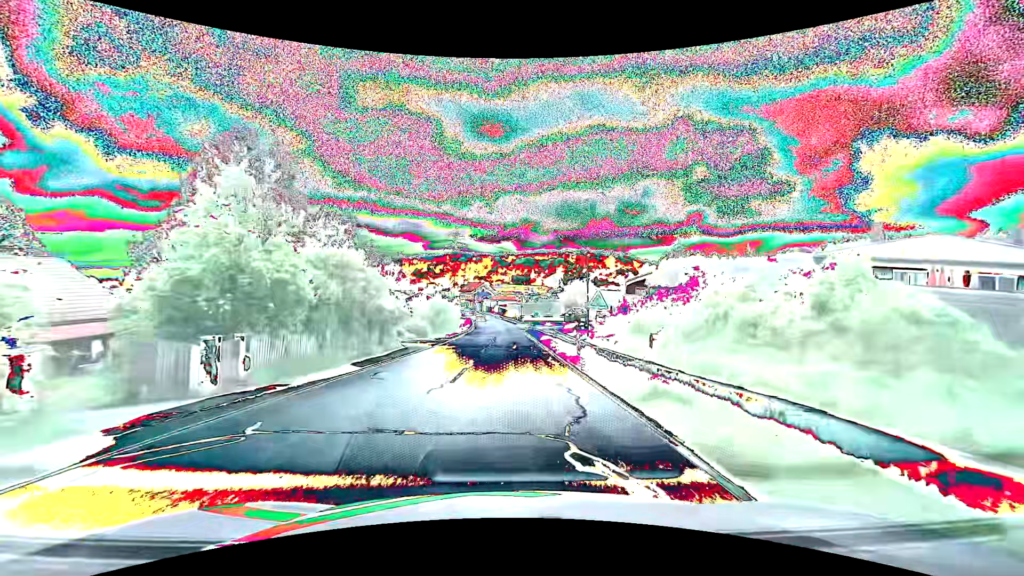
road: secondary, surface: asphalt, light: Day
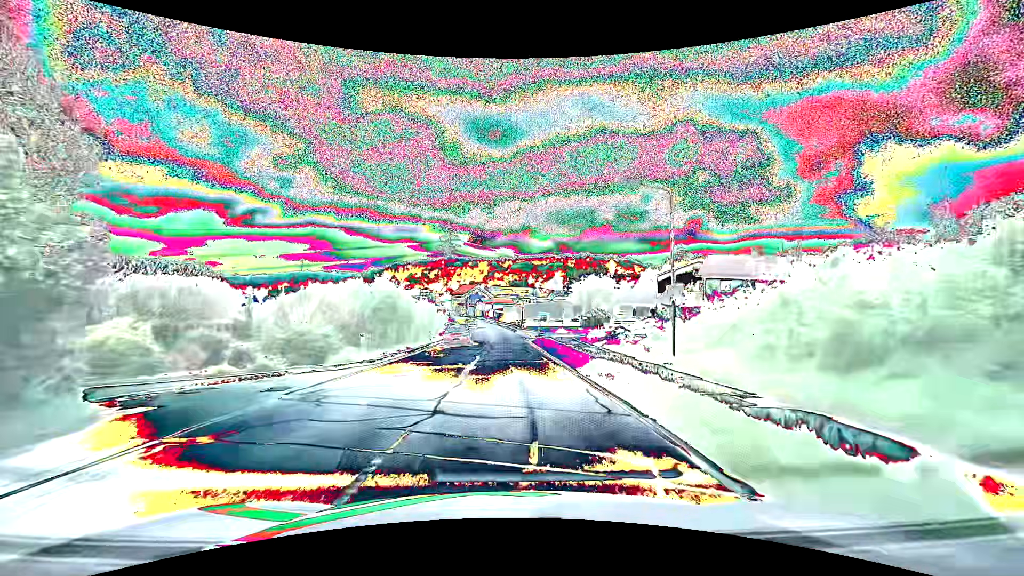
(-0.1, +22.3) m; 0°
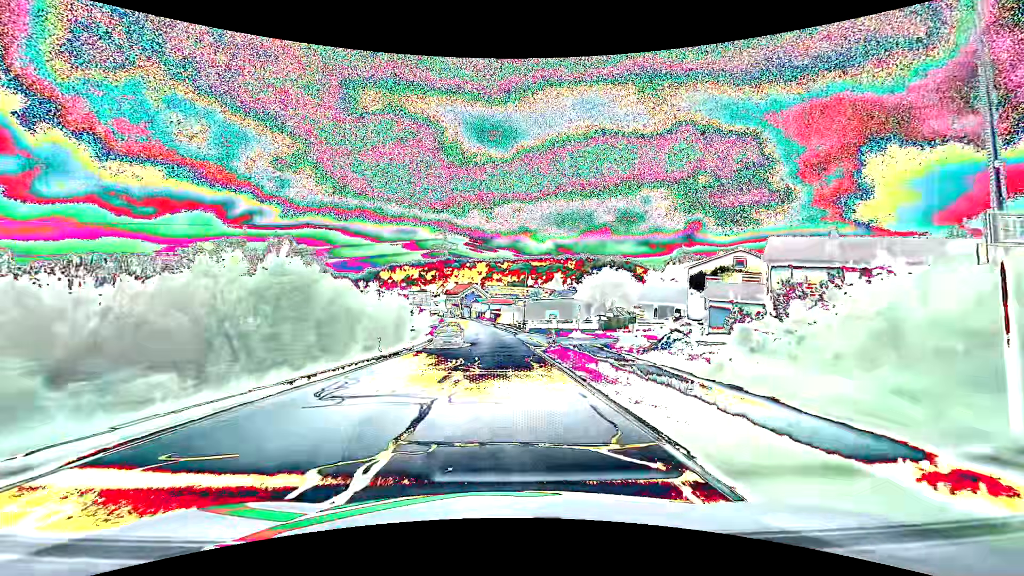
(0.0, +13.5) m; 0°
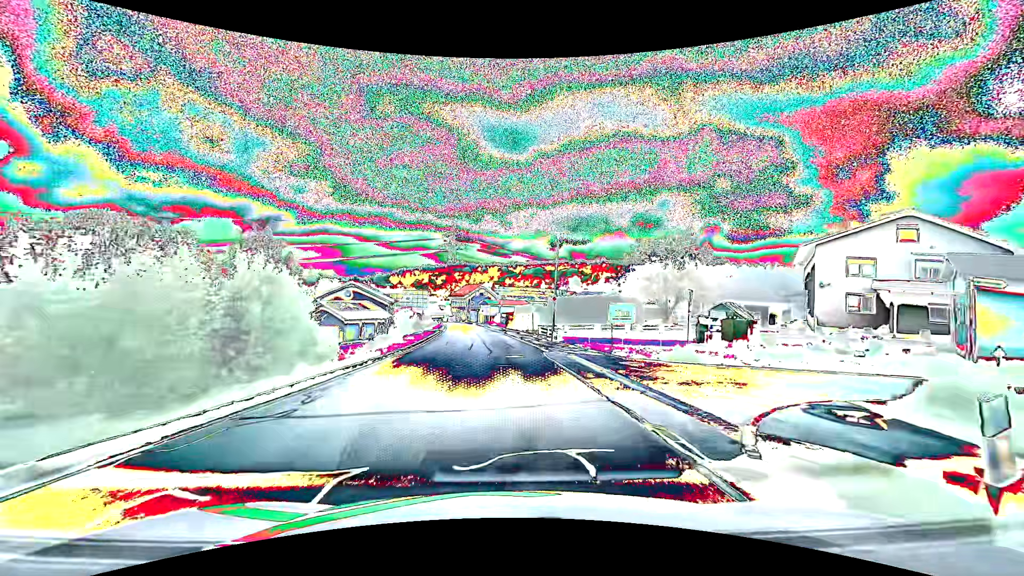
(-0.4, +22.6) m; -2°
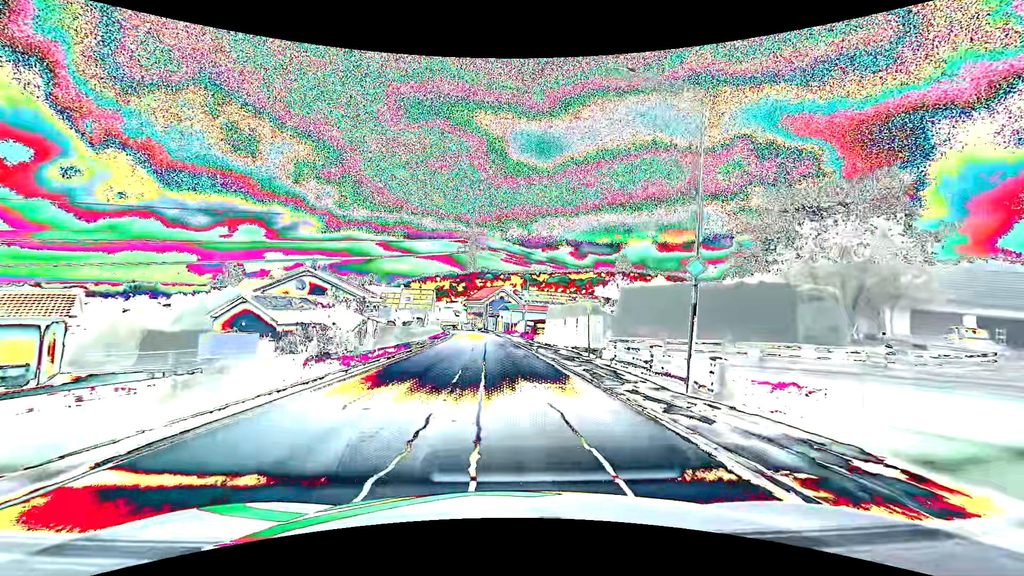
(-0.5, +22.4) m; -2°
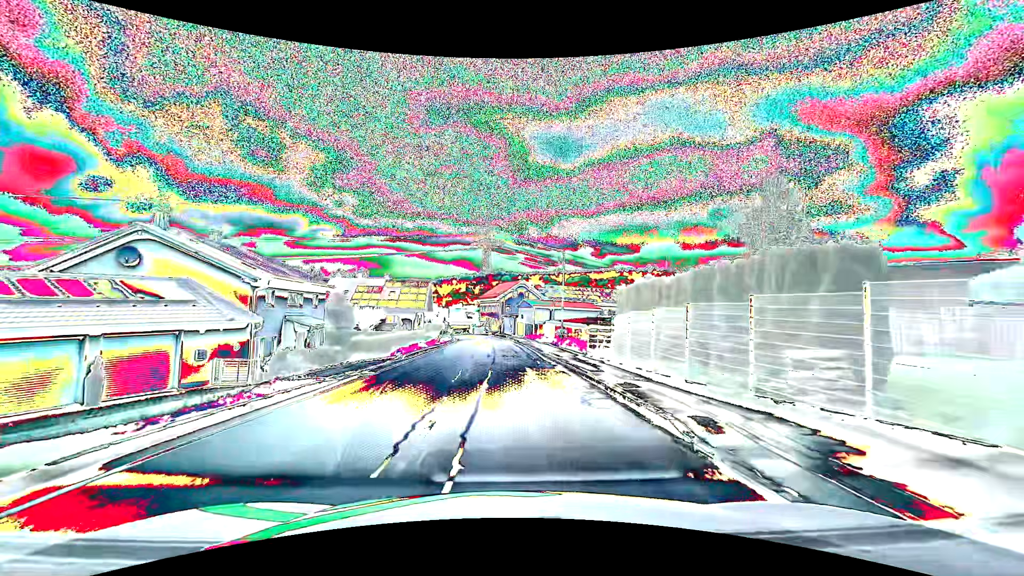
(-0.4, +22.6) m; -2°
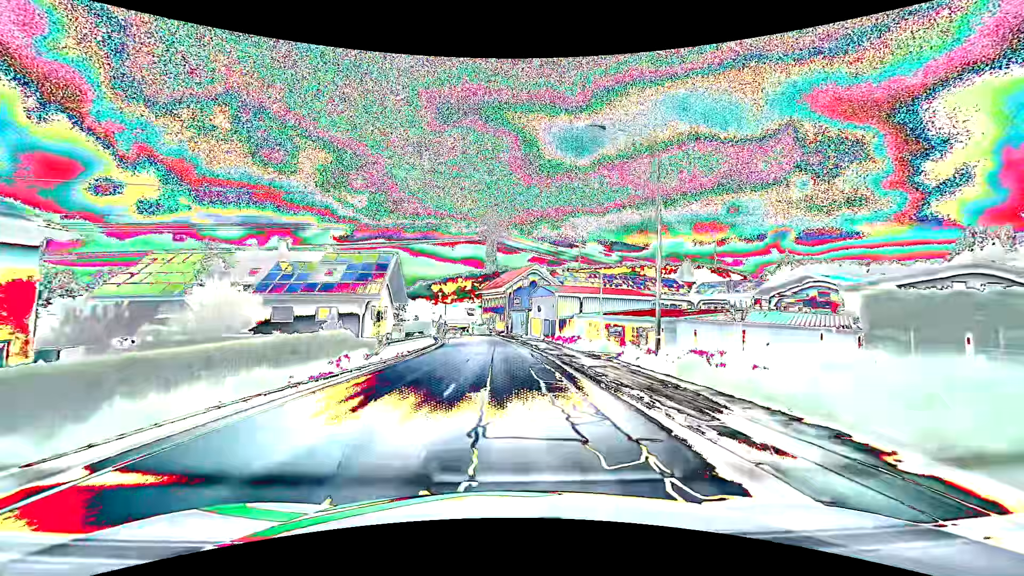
(-0.2, +22.5) m; -1°
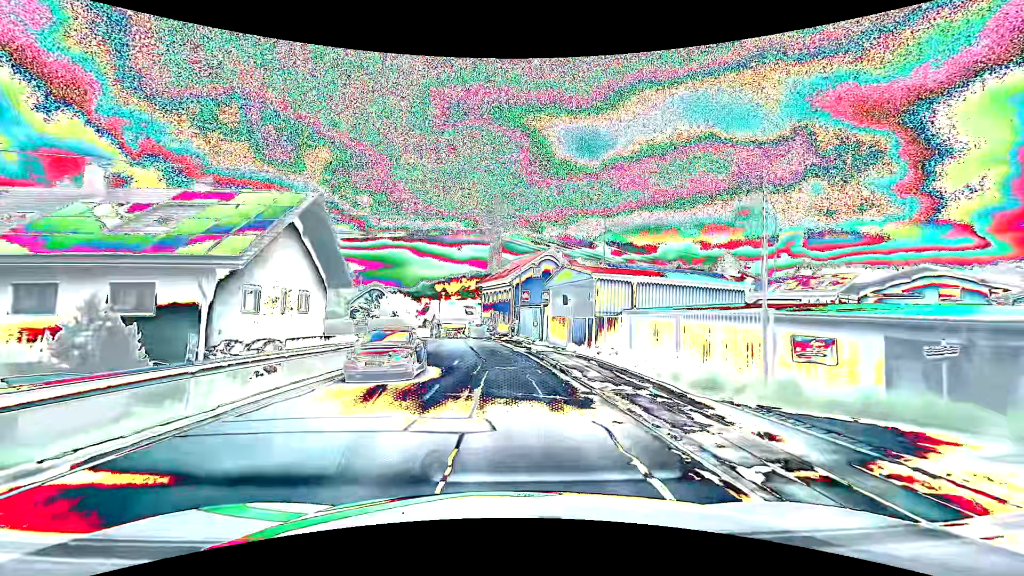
(+0.1, +18.0) m; 0°
(0, +10) (0, +20) (-1, +30) (-2, +40) (-3, +50) (-5, +60) (-8, +69) (-11, +79) (-14, +88) (-18, +97) m
